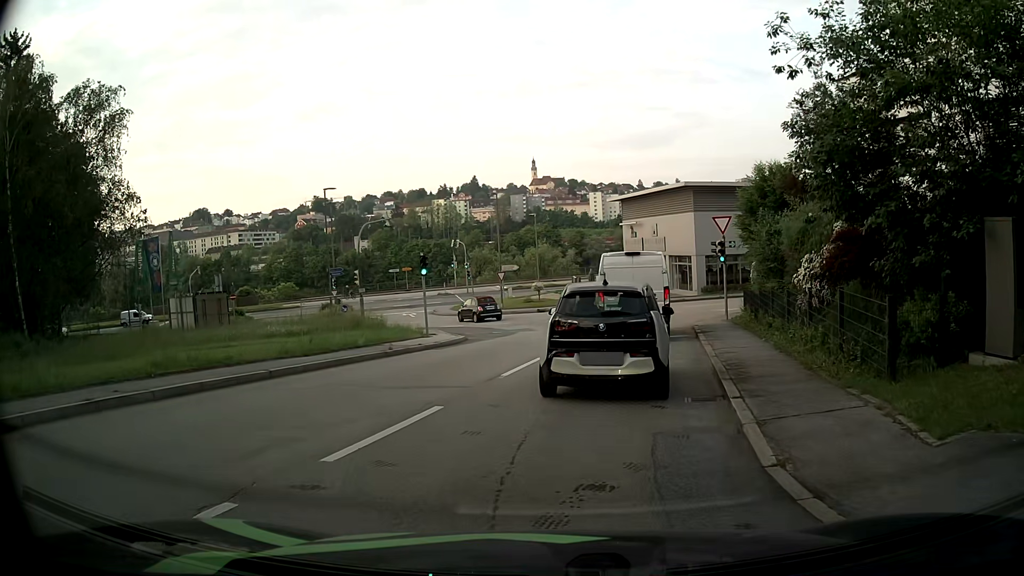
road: residential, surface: asphalt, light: Day
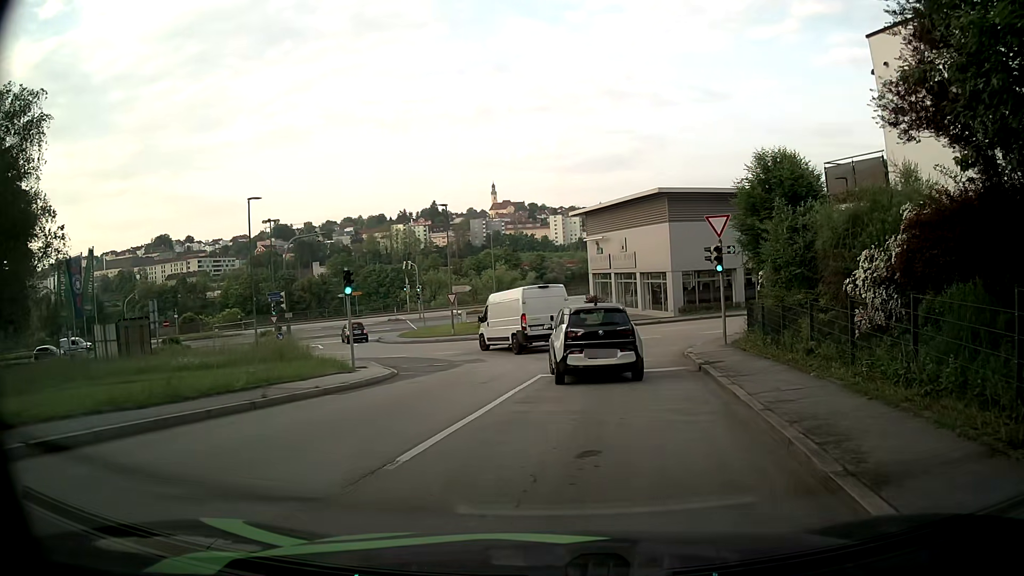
(0.0, +5.7) m; +2°
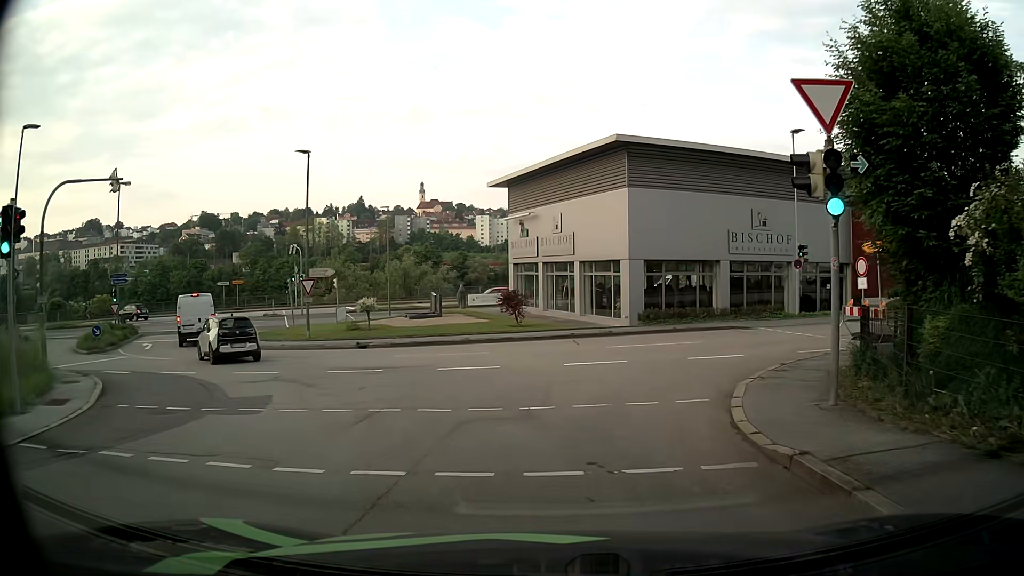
(+1.0, +13.5) m; +7°
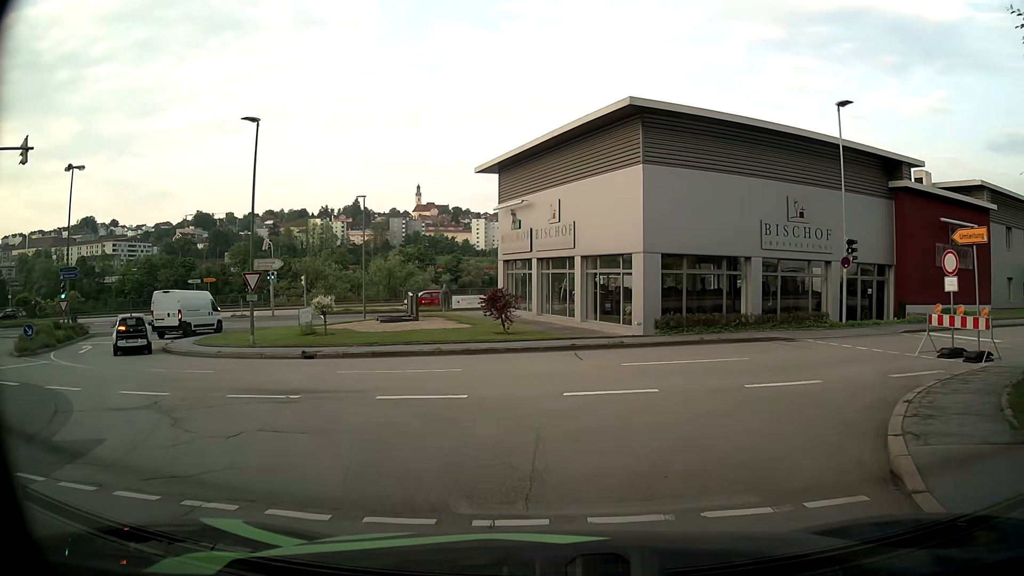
(0.0, +5.4) m; +1°
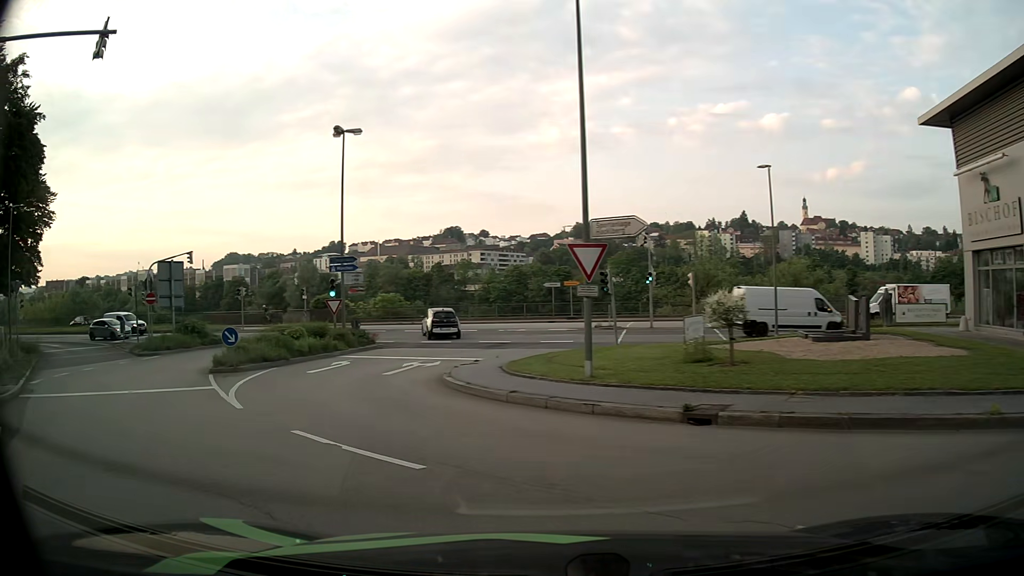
(-3.2, +11.4) m; -33°
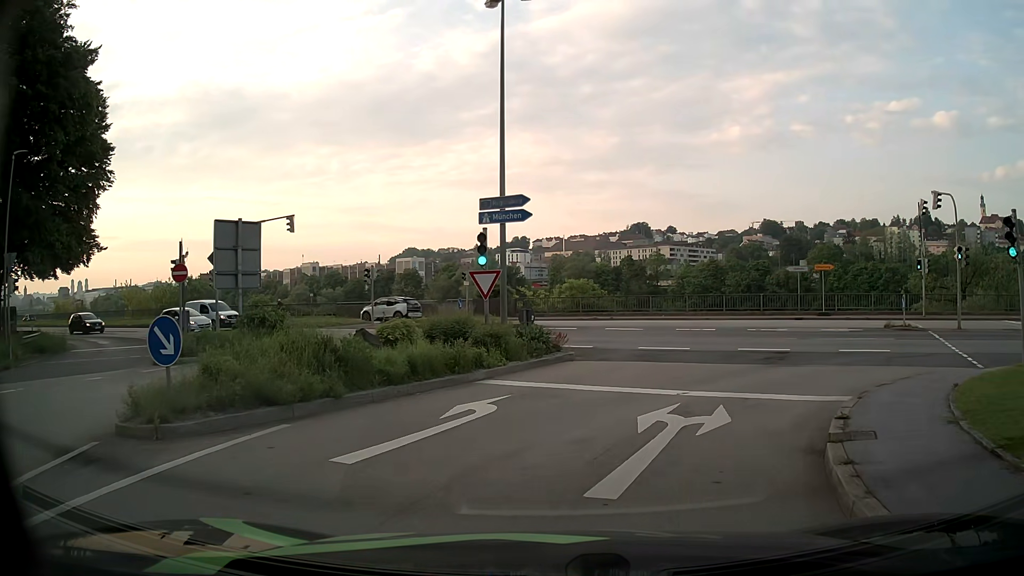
(-3.2, +13.3) m; -16°
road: tertiary
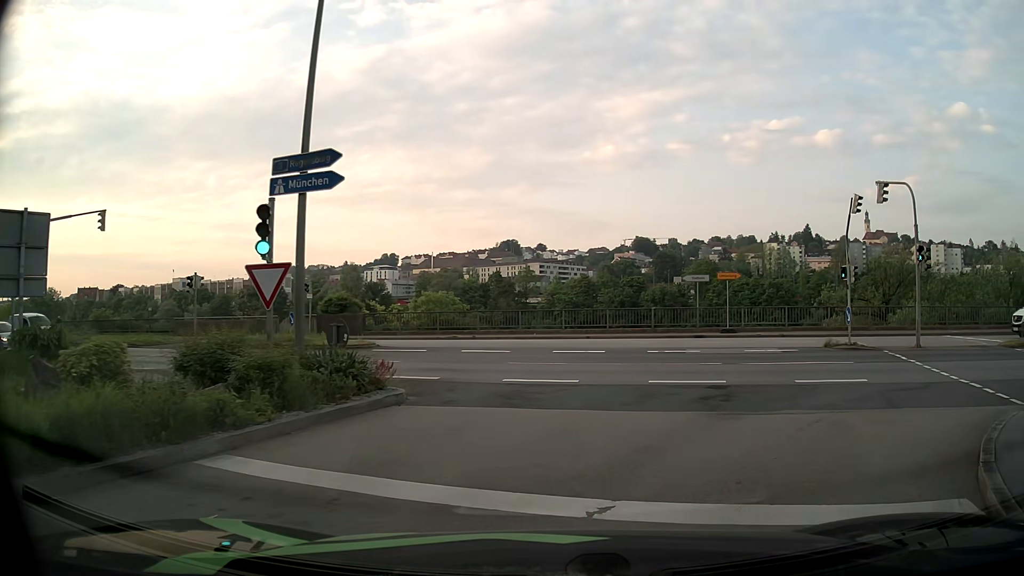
(+0.4, +6.3) m; +10°
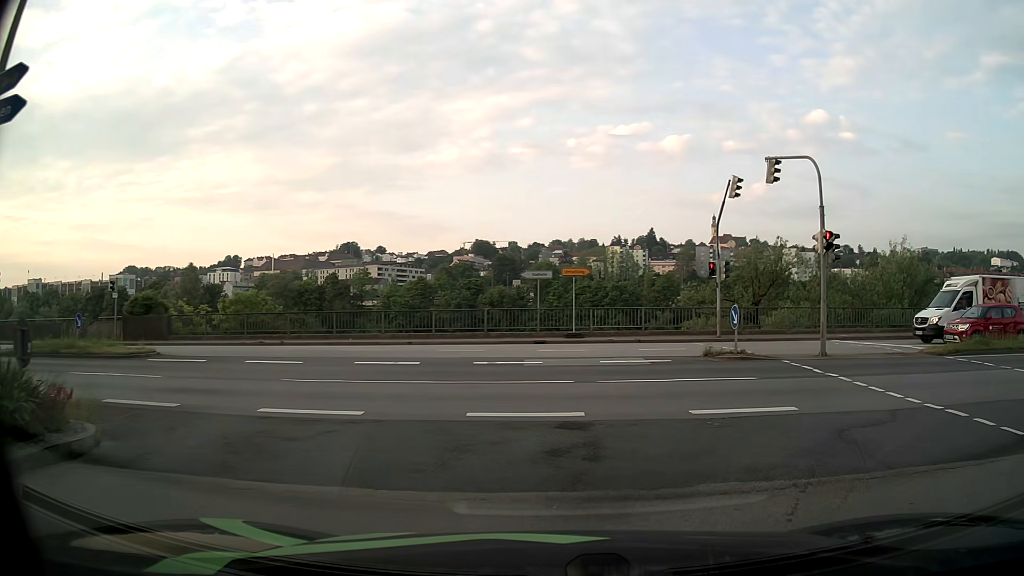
(+0.5, +4.7) m; +14°
(+3, +9) (+12, +13) (+22, +14) (+32, +14) (+42, +14) (+52, +14) (+62, +14) (+72, +14) (+82, +14) (+92, +14) m
